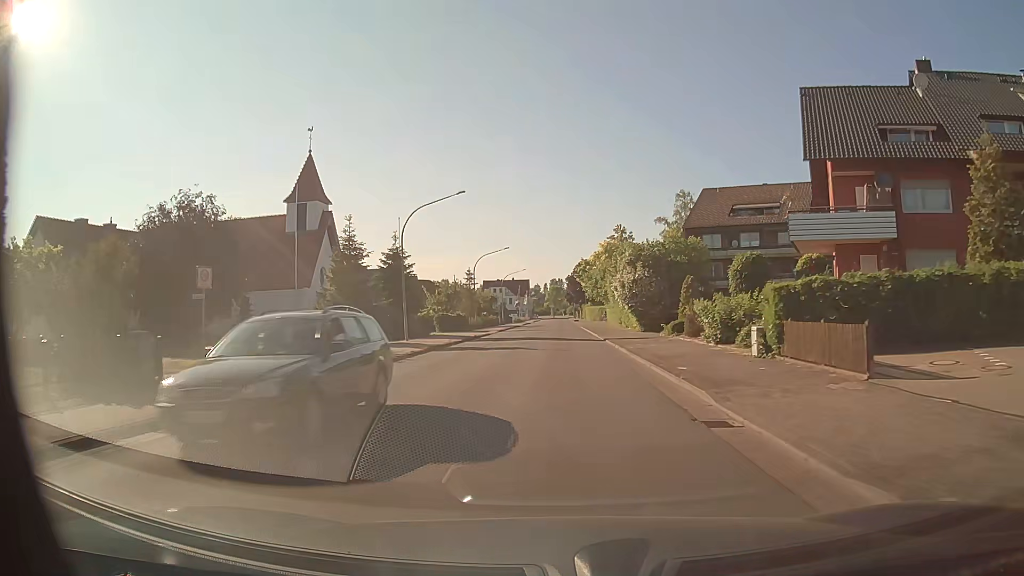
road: tertiary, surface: asphalt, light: Day
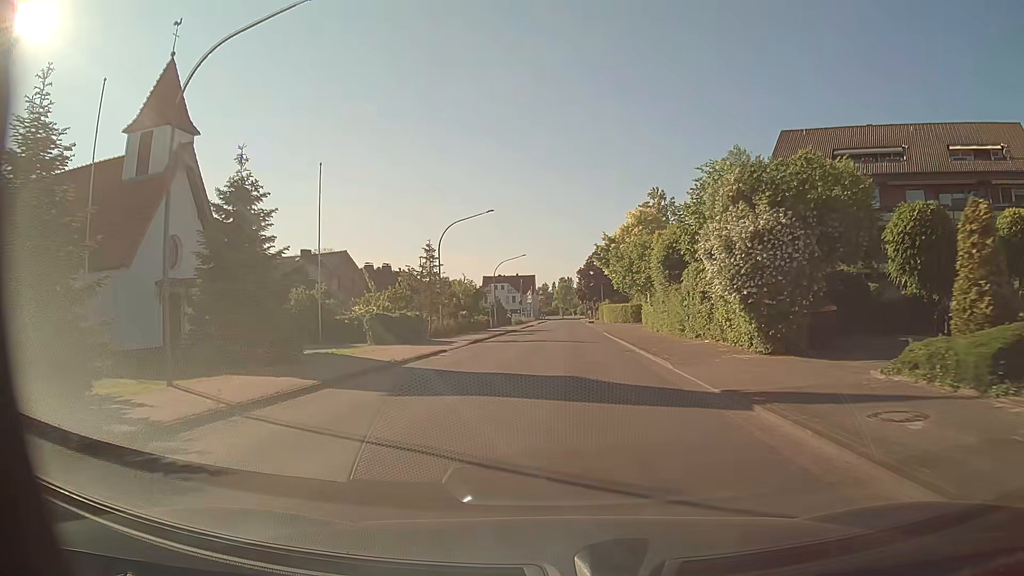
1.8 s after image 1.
(-0.1, +24.2) m; -1°
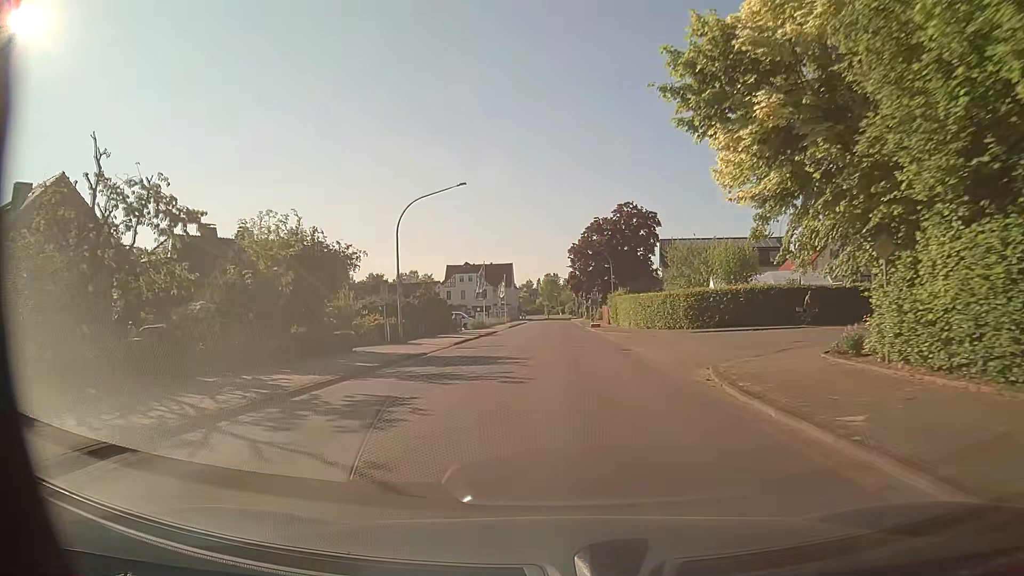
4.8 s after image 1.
(+0.2, +40.4) m; +1°
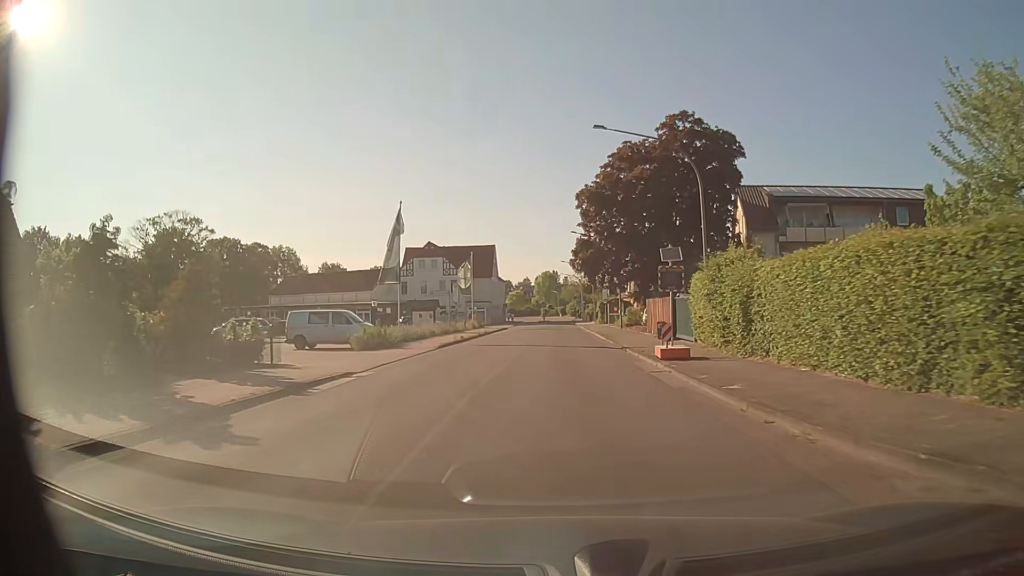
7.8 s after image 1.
(+0.2, +40.0) m; 0°
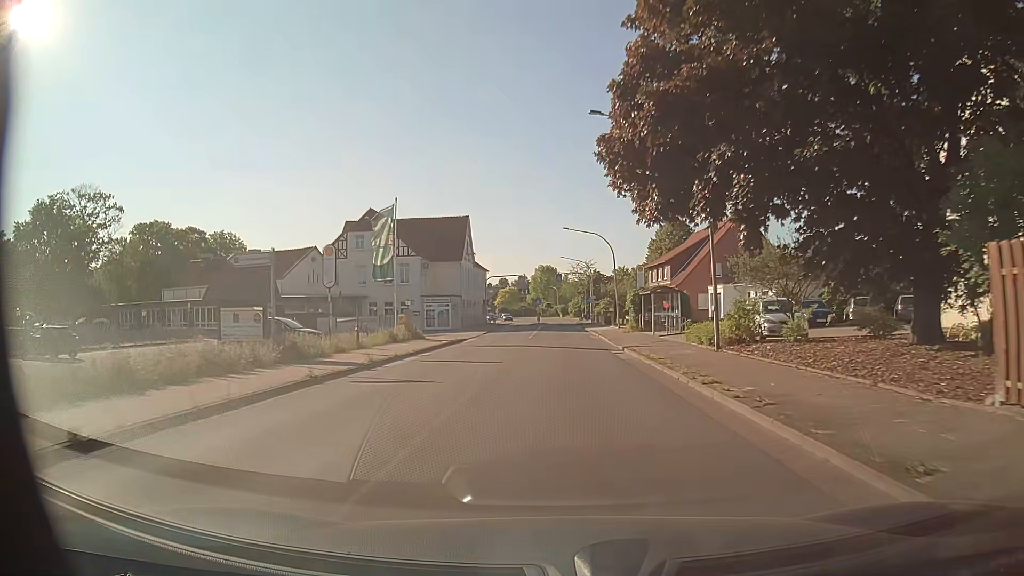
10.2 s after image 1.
(0.0, +31.7) m; 0°
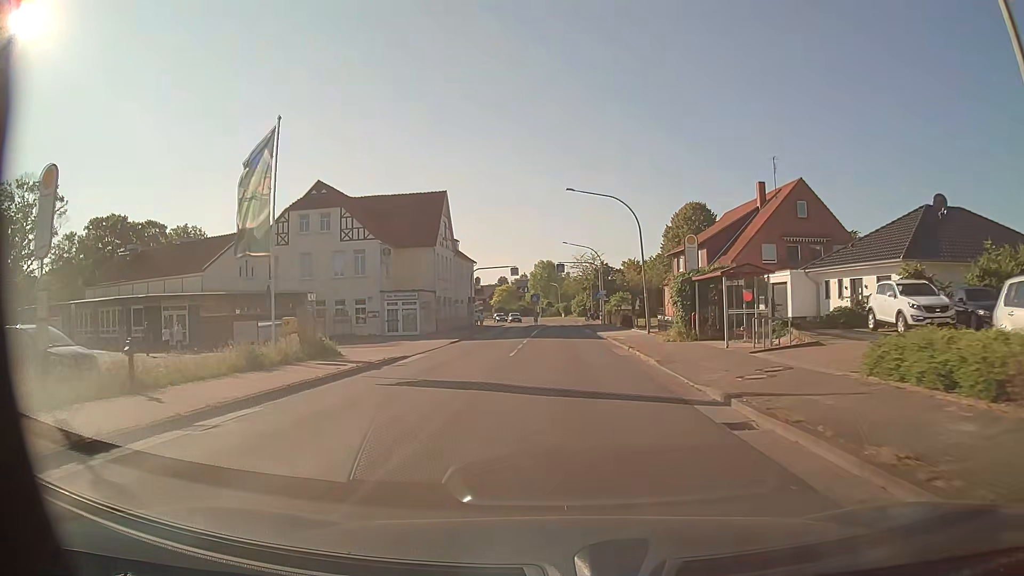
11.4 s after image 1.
(0.0, +15.7) m; 0°
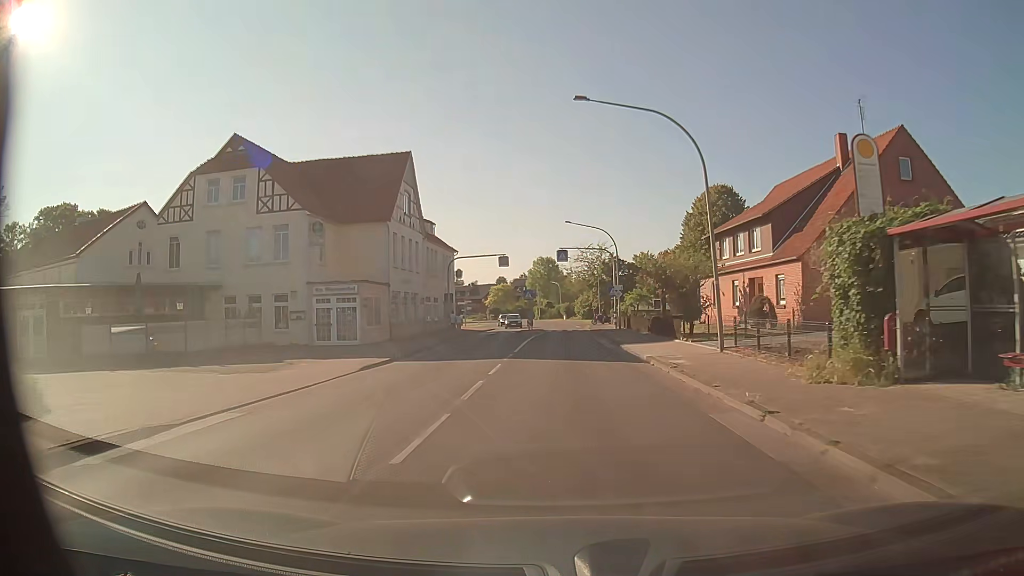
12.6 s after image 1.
(0.0, +15.4) m; 0°
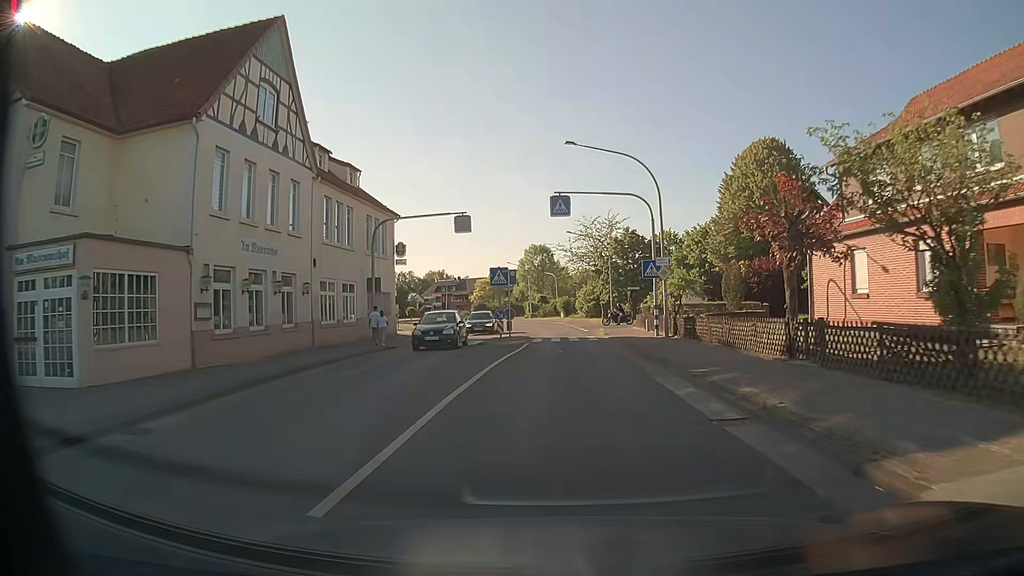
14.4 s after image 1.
(+0.1, +22.0) m; 0°
(0, +10) (0, +20) (0, +30) (0, +40) (-1, +50) (-2, +60) (-3, +70) (-6, +80) (-8, +89) (-11, +99) m
